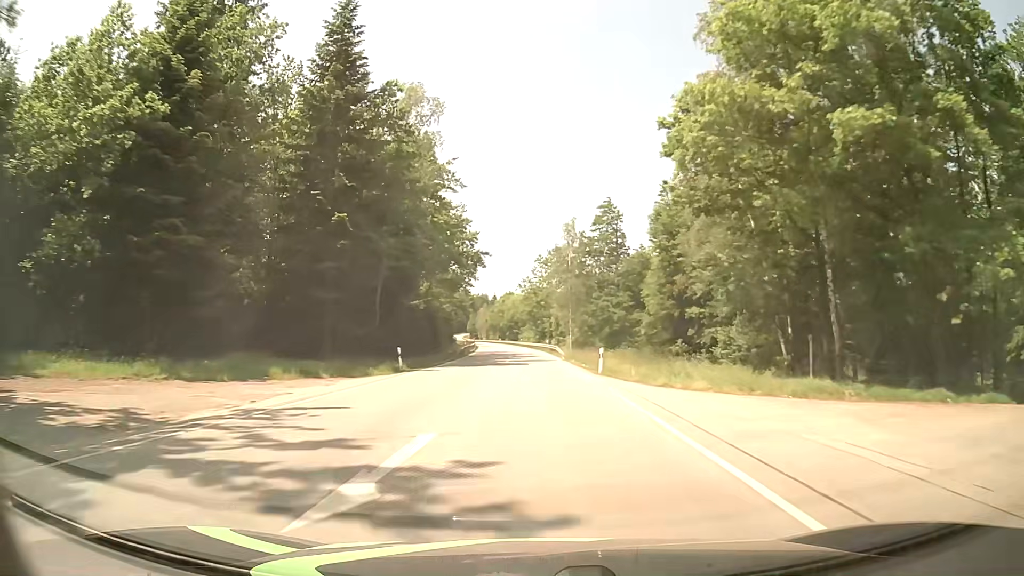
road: secondary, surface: asphalt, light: Day
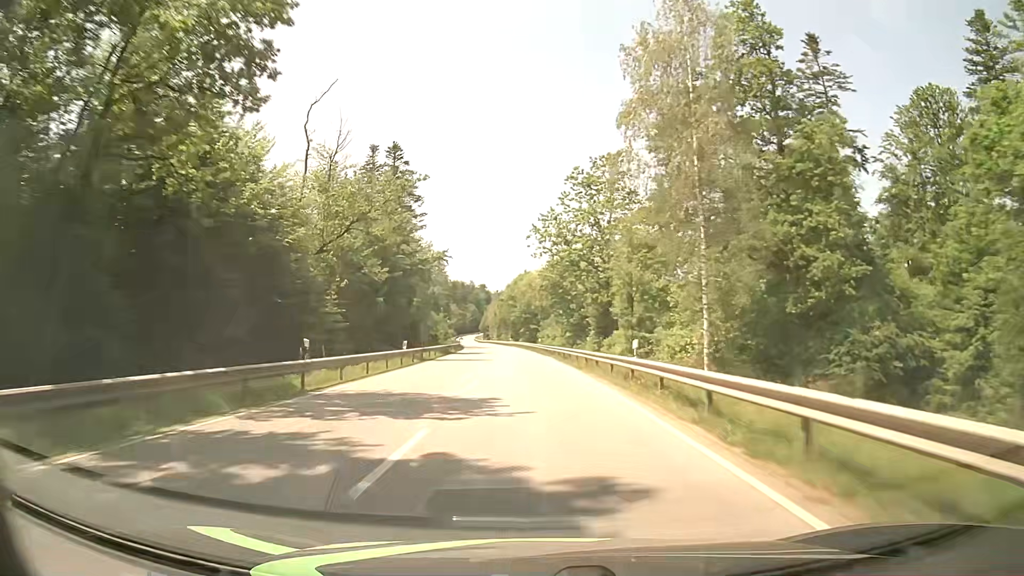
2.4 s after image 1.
(-0.3, +60.2) m; -2°
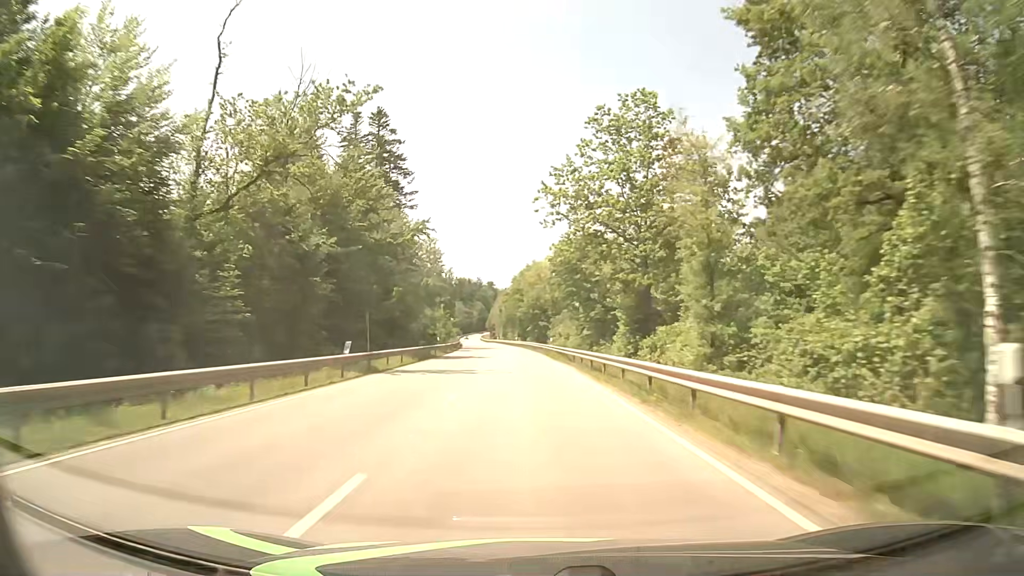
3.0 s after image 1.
(0.0, +15.5) m; -1°
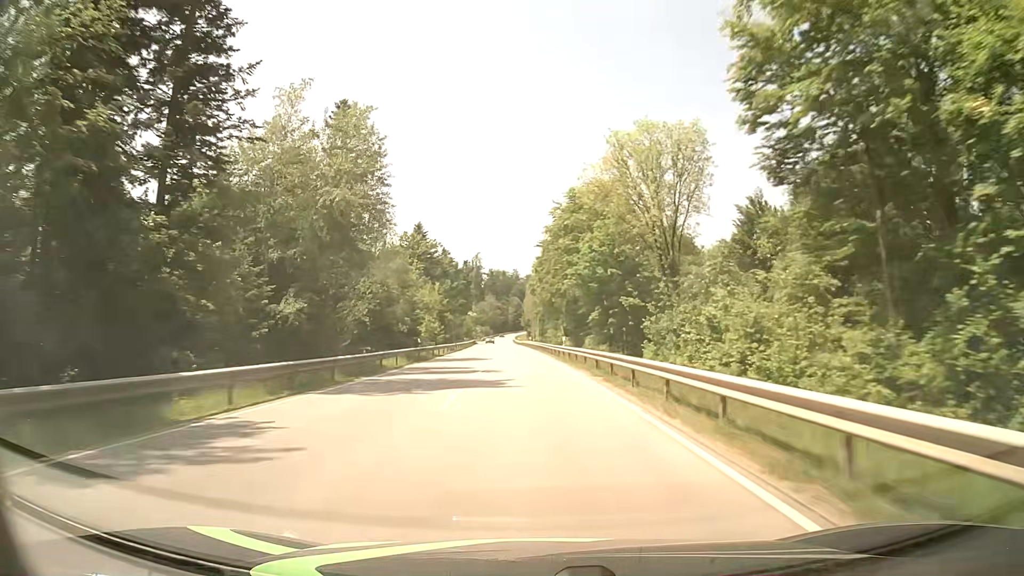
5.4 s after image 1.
(-1.7, +61.9) m; -3°
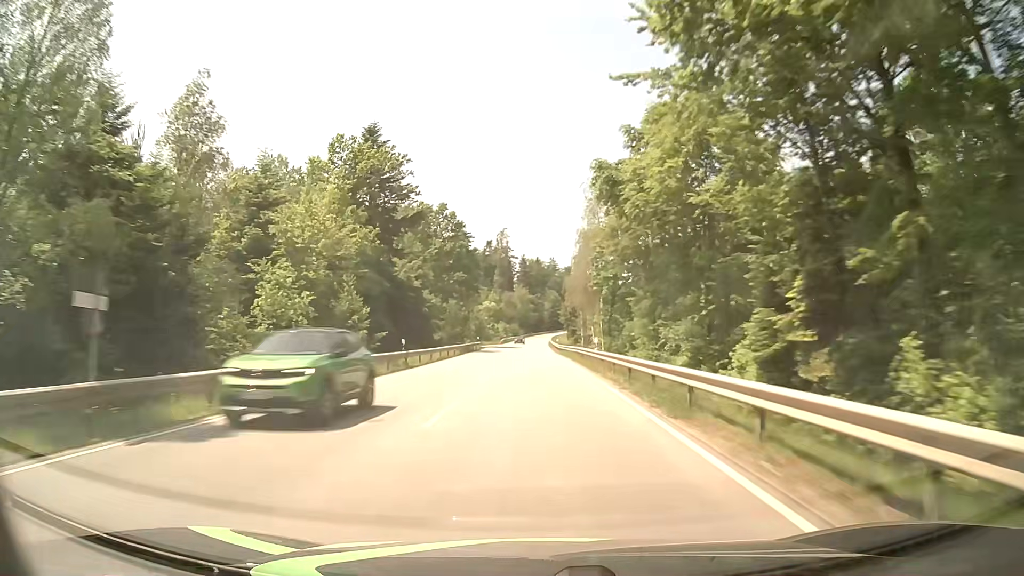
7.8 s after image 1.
(-1.9, +61.7) m; -3°
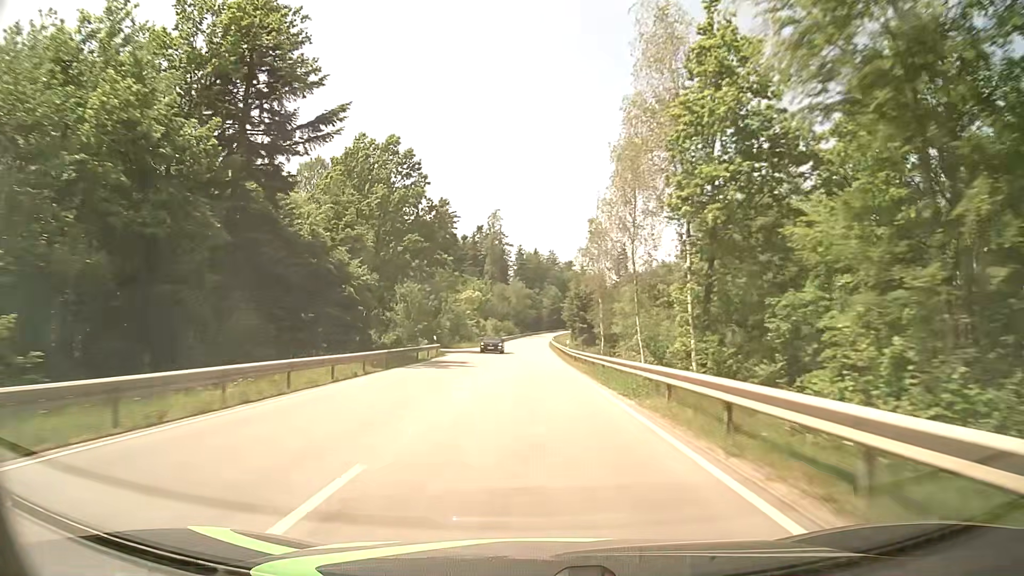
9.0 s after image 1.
(+0.2, +31.3) m; +1°
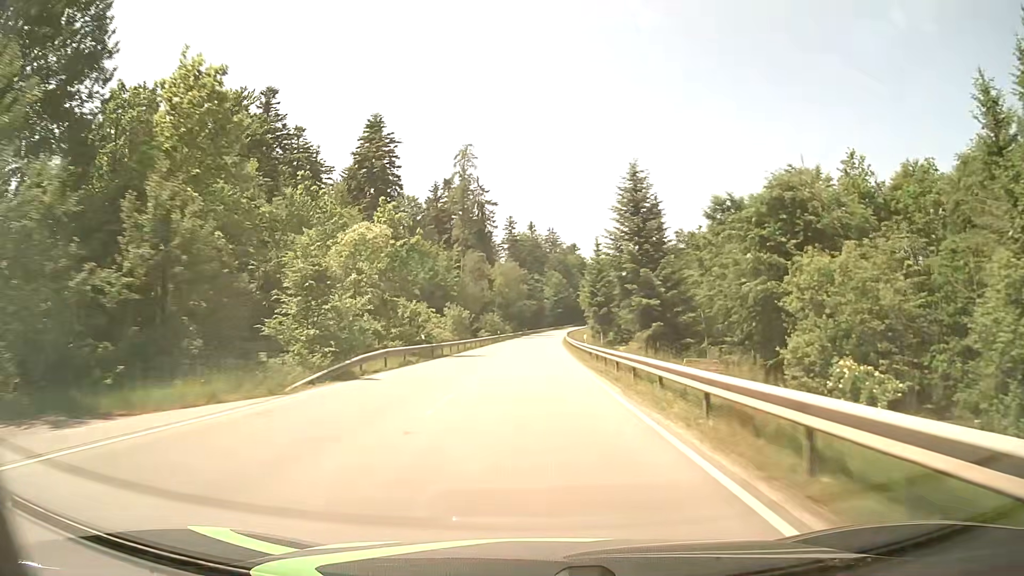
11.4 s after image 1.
(-0.2, +63.4) m; 0°
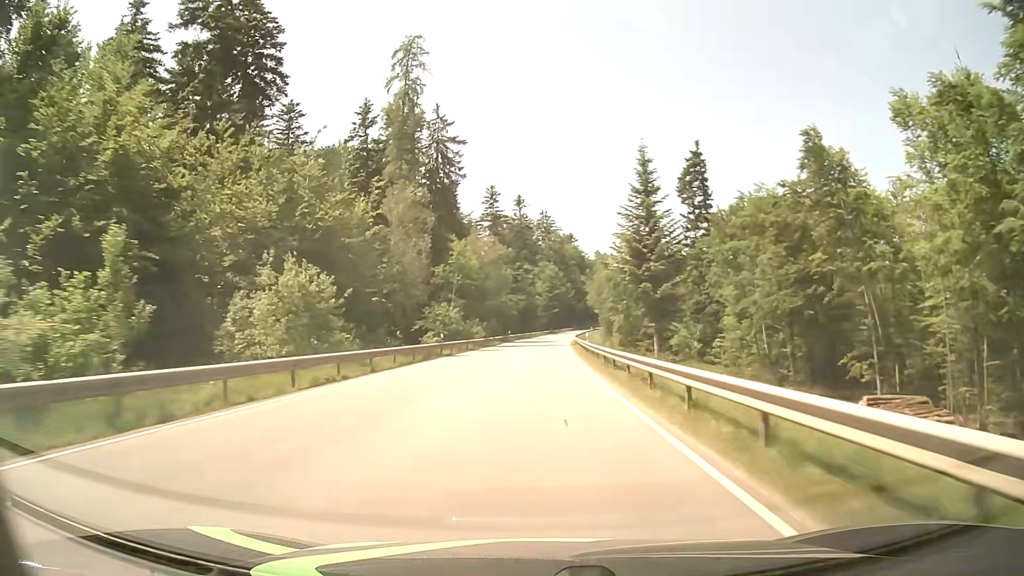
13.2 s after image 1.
(+0.3, +47.0) m; +1°
(0, +10) (0, +20) (0, +30) (0, +40) (+1, +50) (+1, +60) (+2, +70) (+2, +80) (+3, +90) (+4, +100) m
